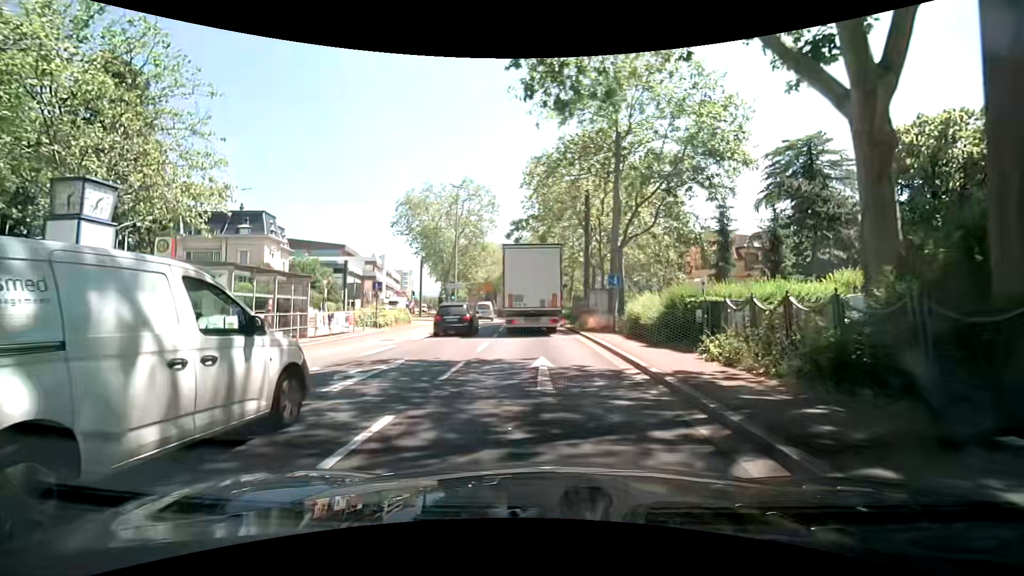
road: primary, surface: asphalt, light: Day
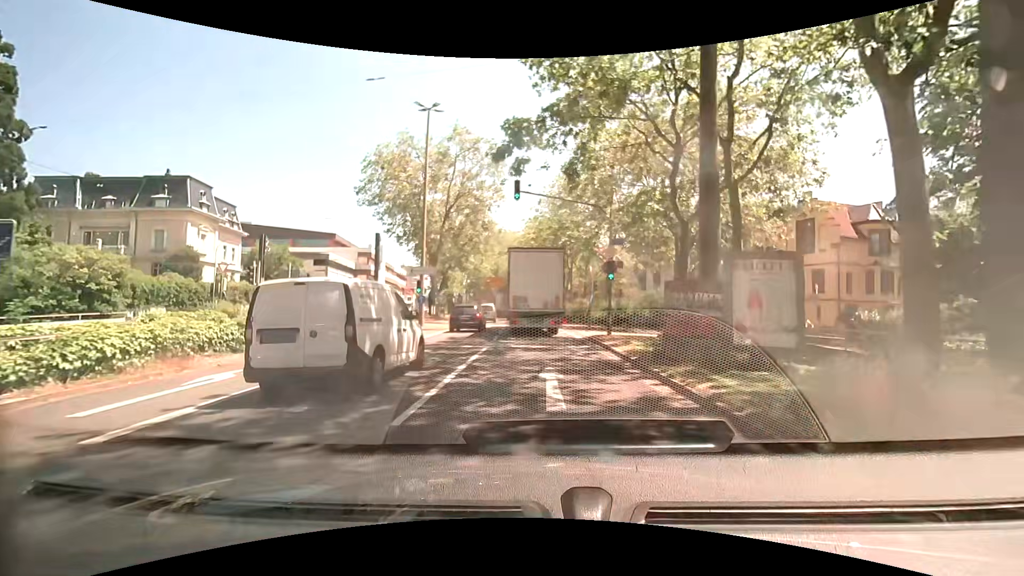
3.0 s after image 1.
(0.0, +21.5) m; -1°
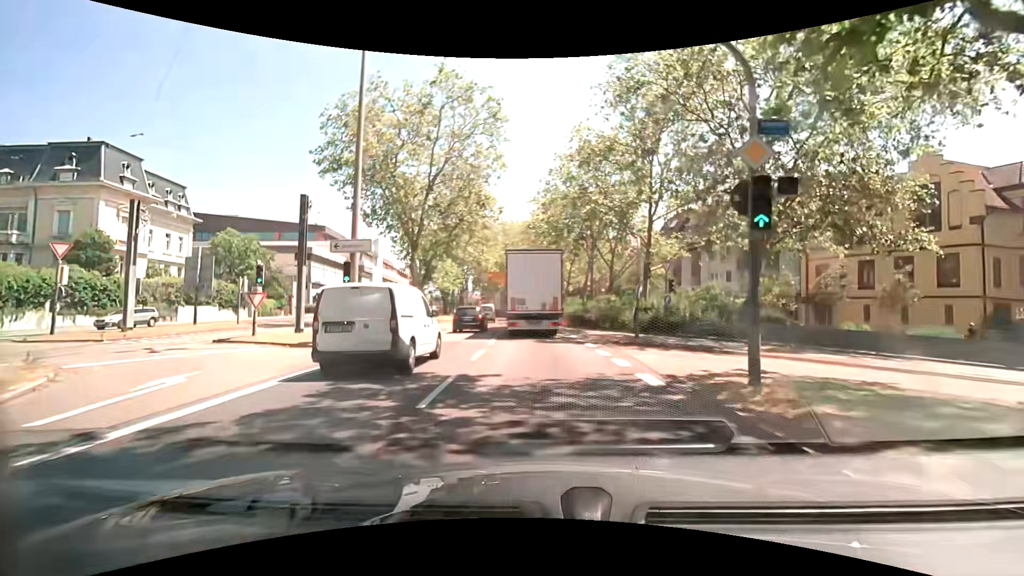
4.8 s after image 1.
(0.0, +13.3) m; -1°
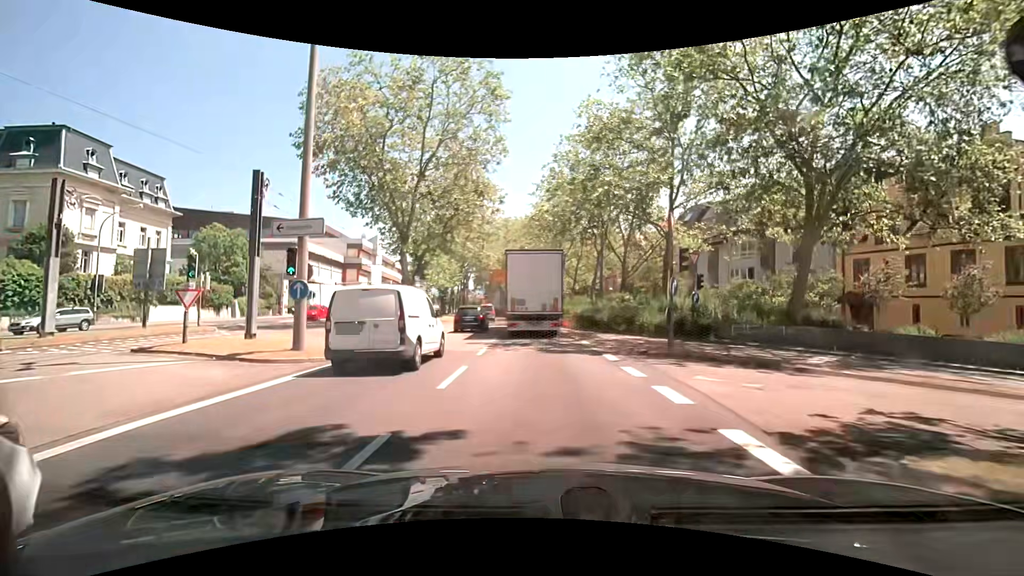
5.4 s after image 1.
(0.0, +4.5) m; -1°
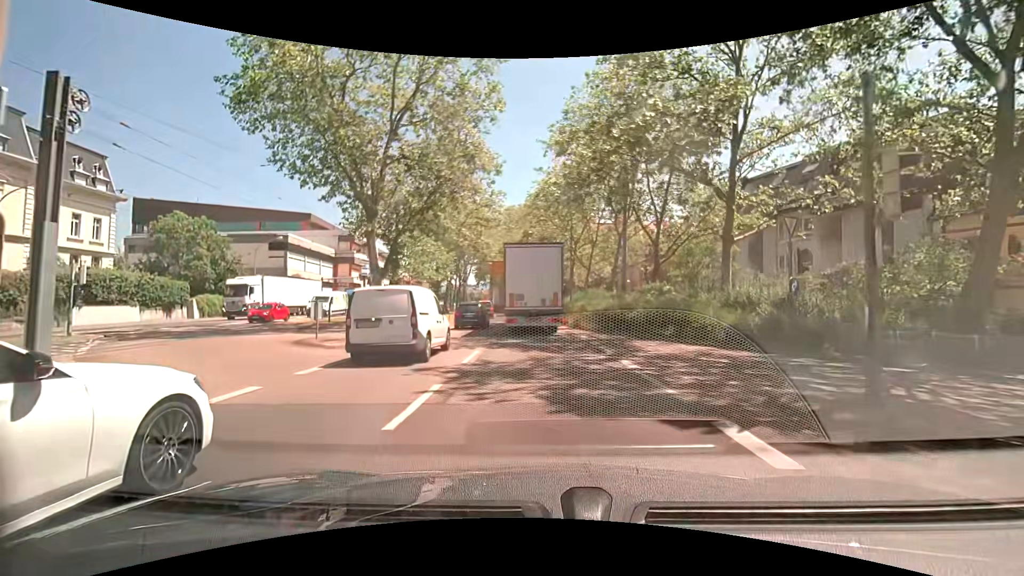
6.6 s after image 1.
(-0.1, +8.9) m; -2°
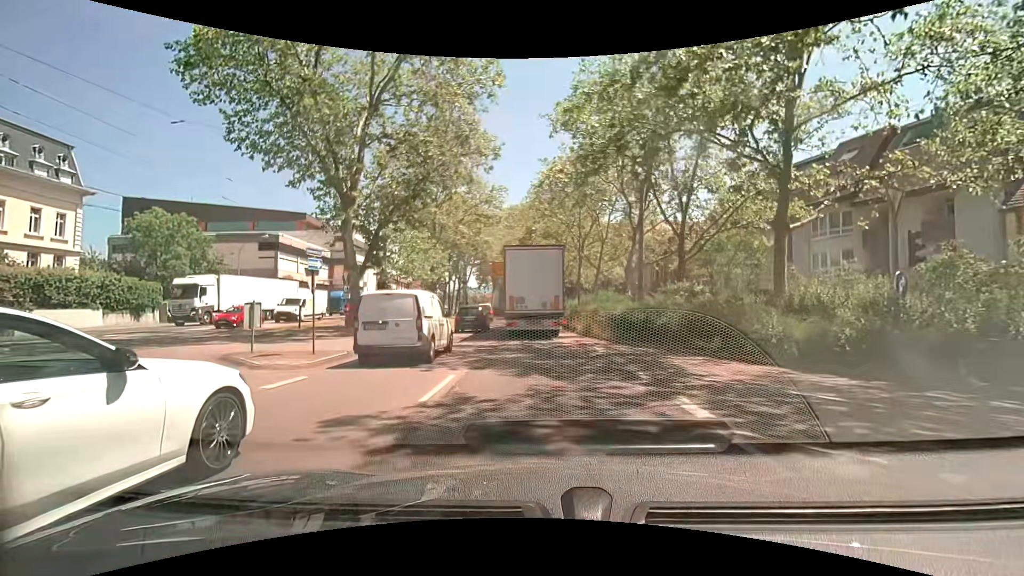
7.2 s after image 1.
(0.0, +4.4) m; 0°
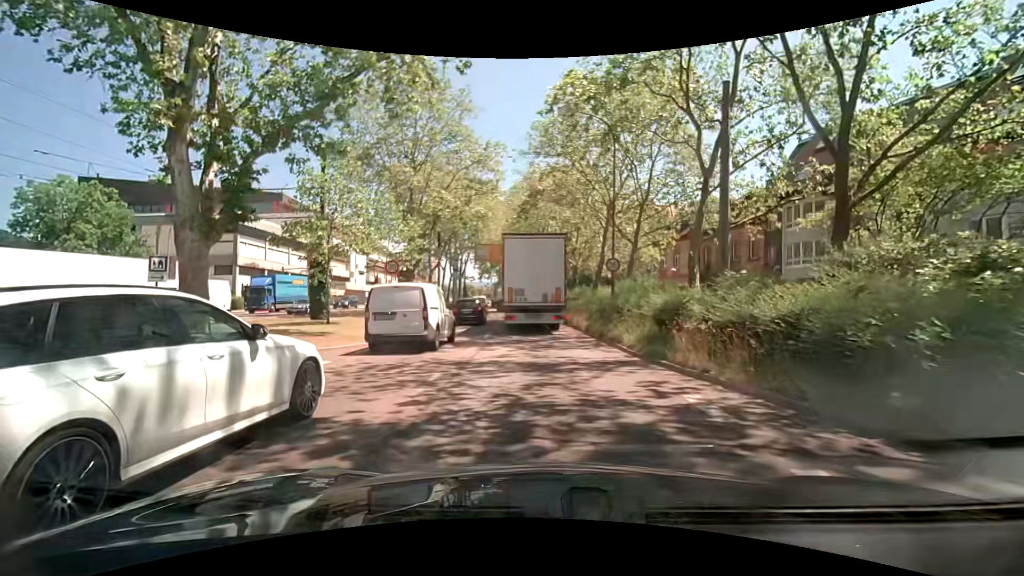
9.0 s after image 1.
(-0.1, +12.7) m; -1°
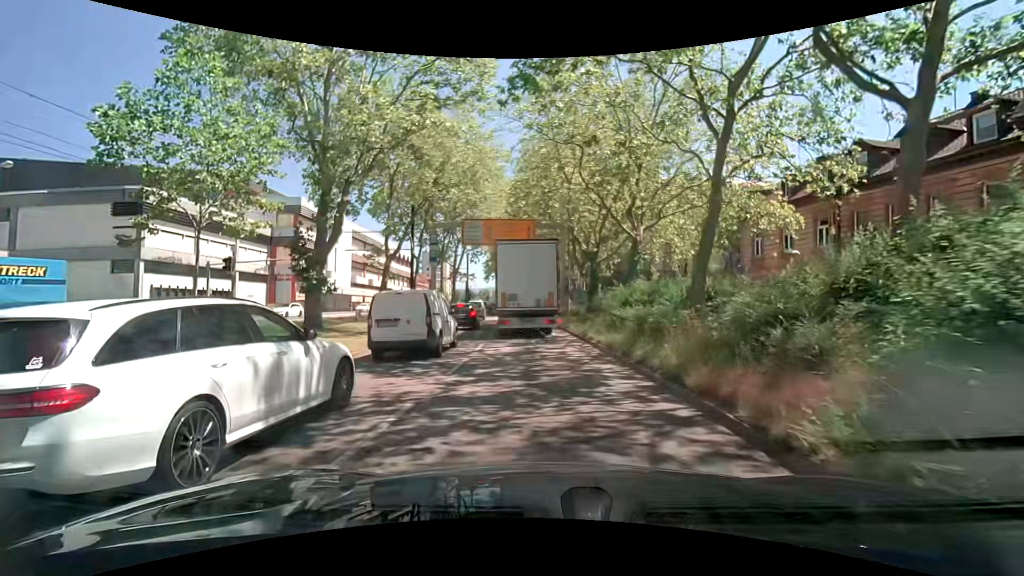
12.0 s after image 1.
(-0.4, +19.7) m; -2°
(0, +10) (-1, +20) (-1, +30) (-3, +40) (-4, +50) (-5, +60) (-7, +70) (-8, +79) (-9, +89) (-10, +99) m
